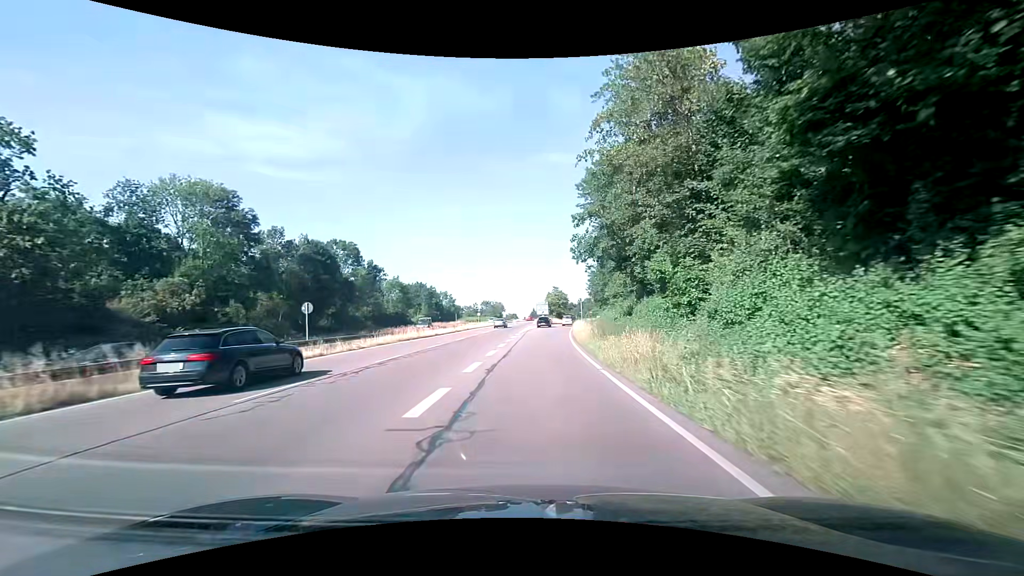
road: trunk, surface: asphalt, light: Day
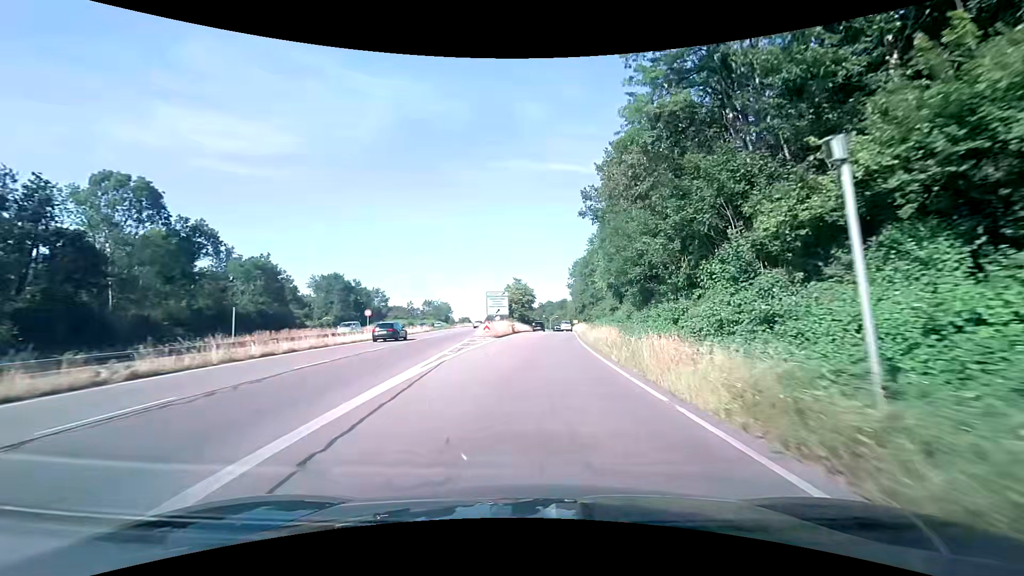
(+1.3, +46.9) m; +5°
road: trunk_link
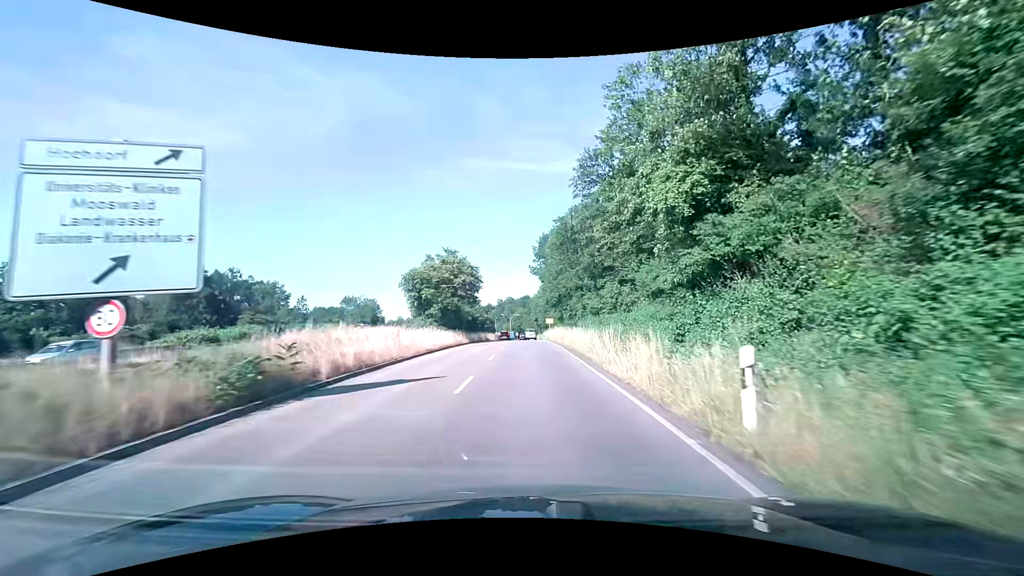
(+2.6, +46.4) m; +4°
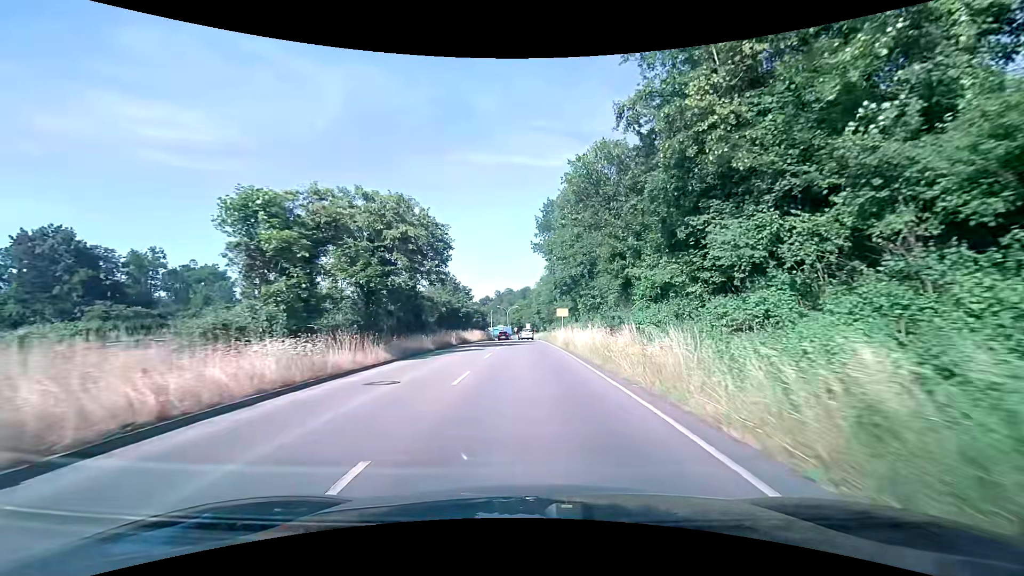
(0.0, +25.6) m; 0°
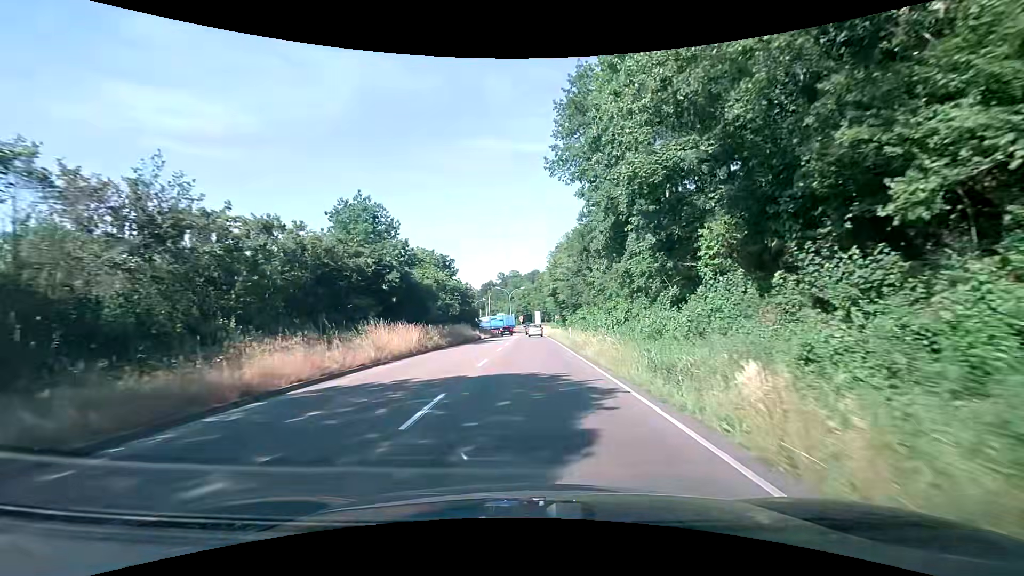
(-0.3, +40.7) m; -1°
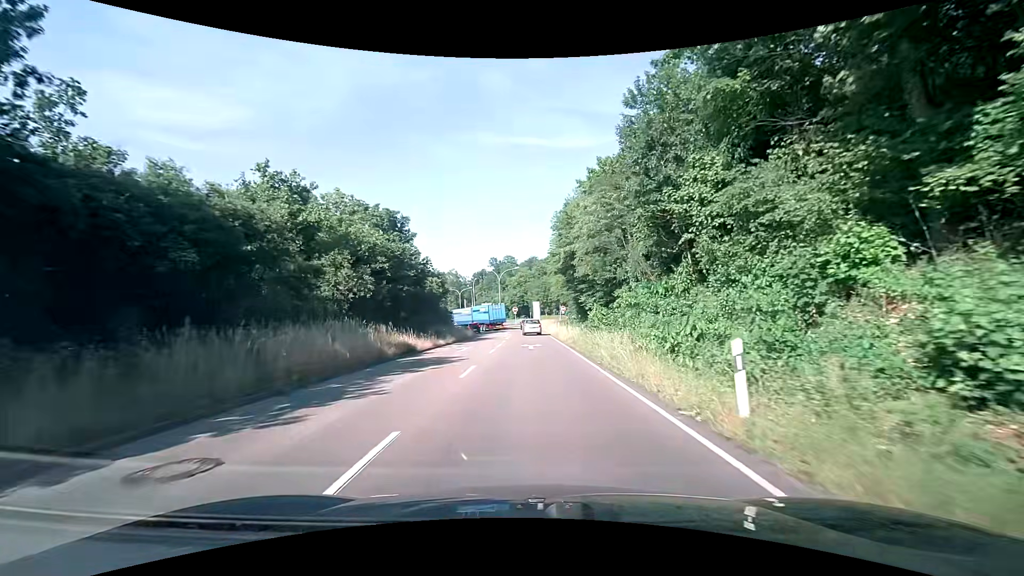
(0.0, +30.1) m; 0°
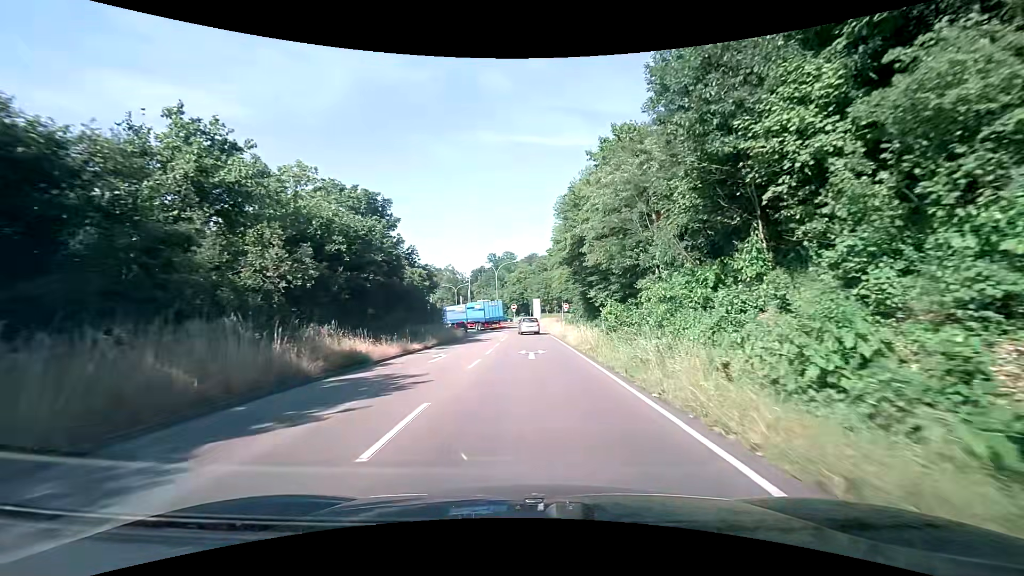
(-0.1, +7.1) m; -1°
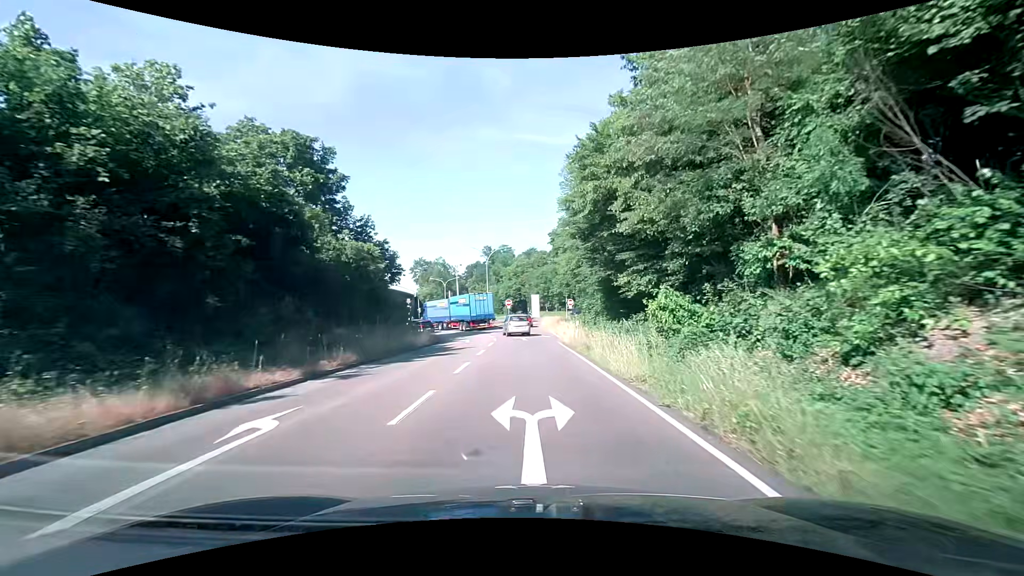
(+0.1, +13.5) m; 0°
